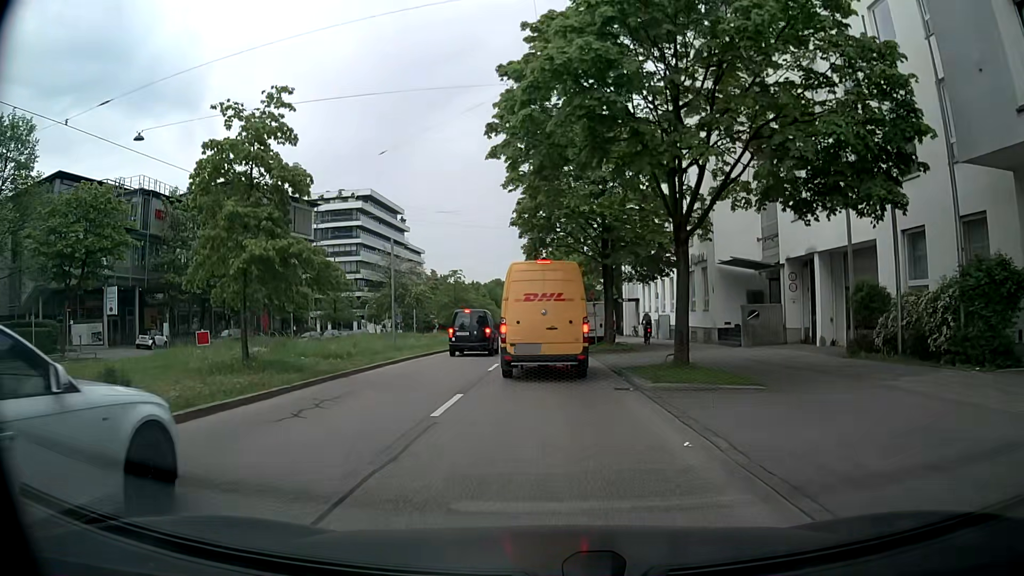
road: secondary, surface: asphalt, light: Day
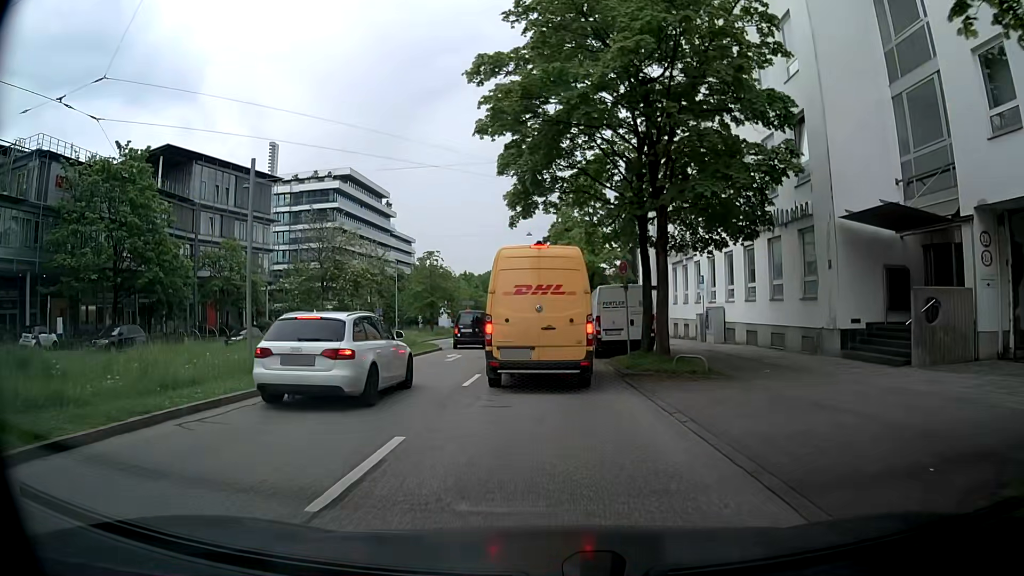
(-0.2, +14.0) m; -1°
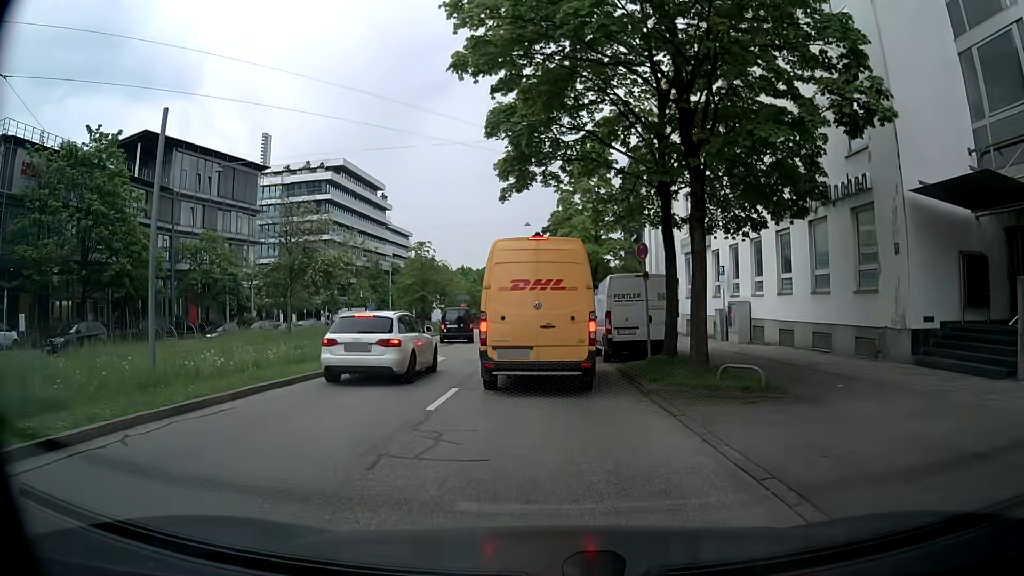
(0.0, +3.9) m; 0°
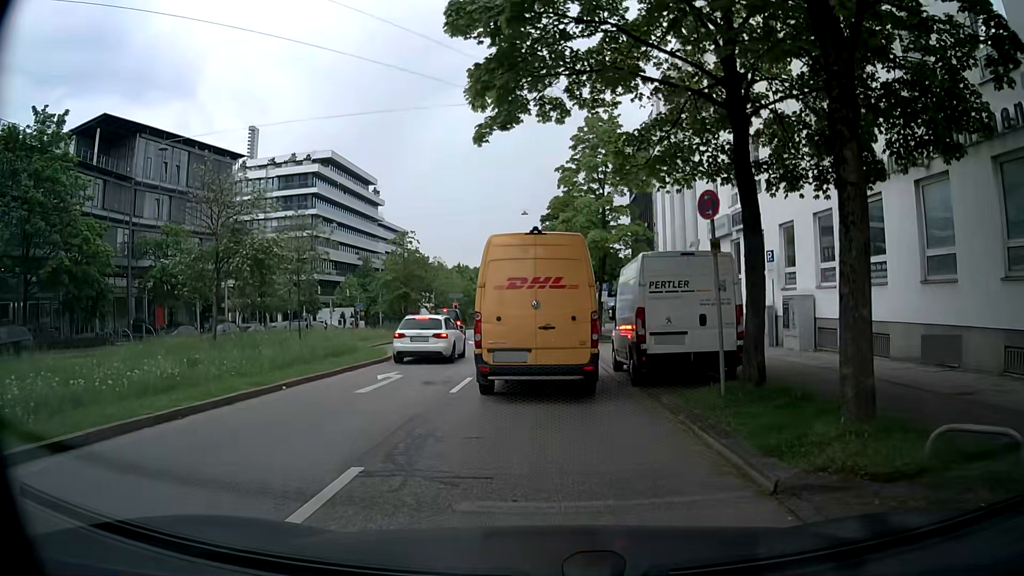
(0.0, +6.4) m; +1°
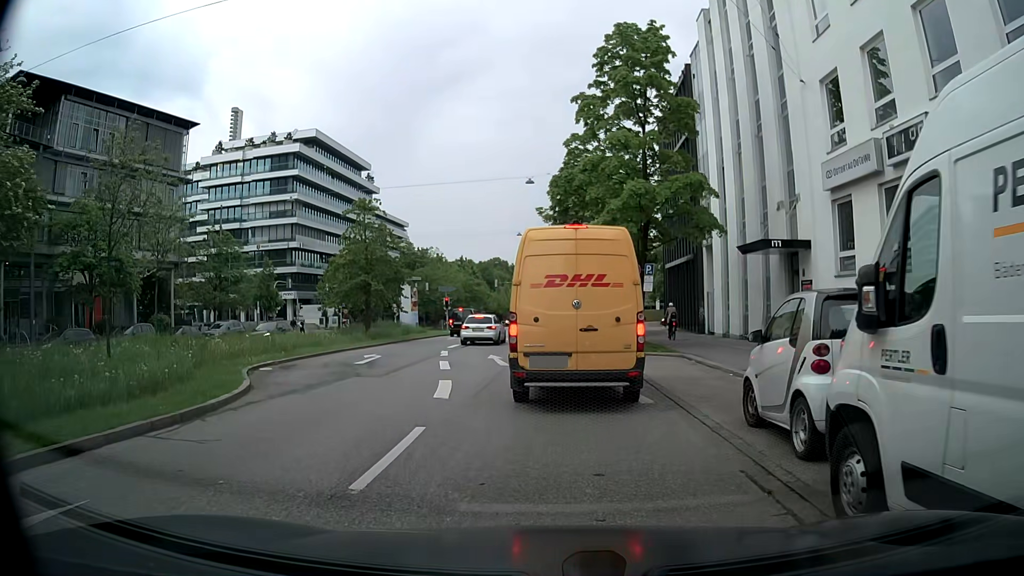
(-0.5, +12.7) m; -2°
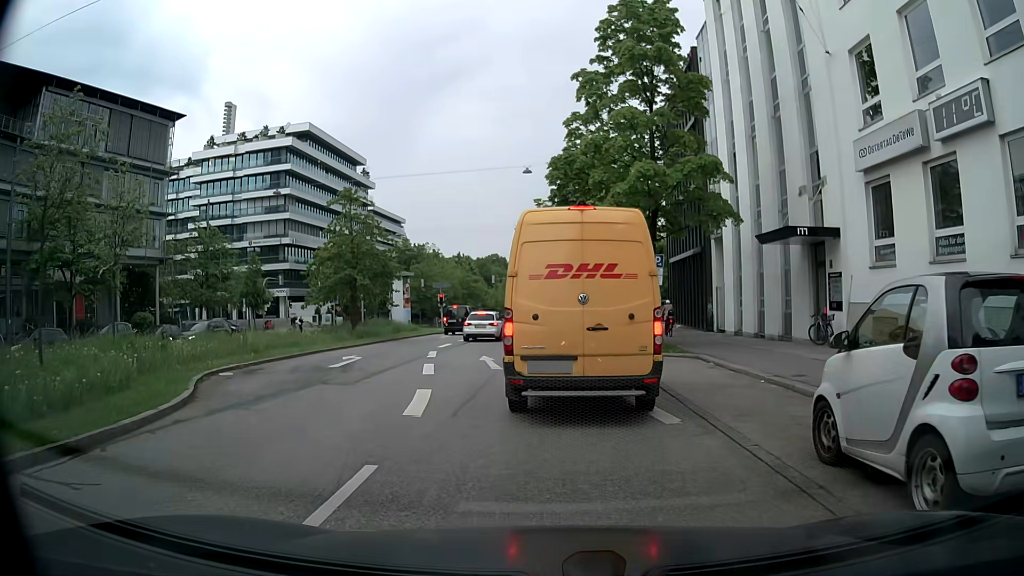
(0.0, +2.3) m; 0°
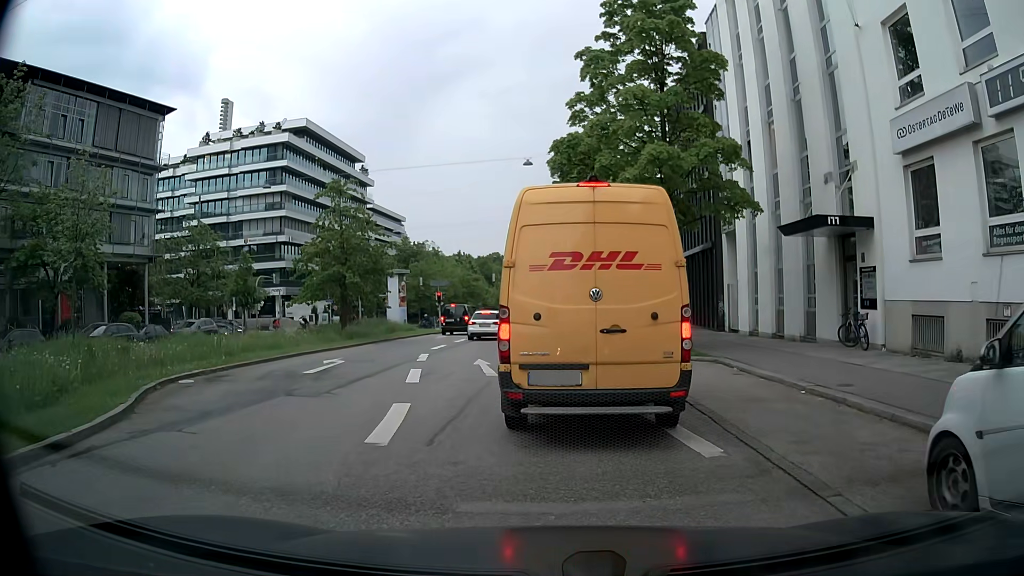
(0.0, +1.9) m; -1°
